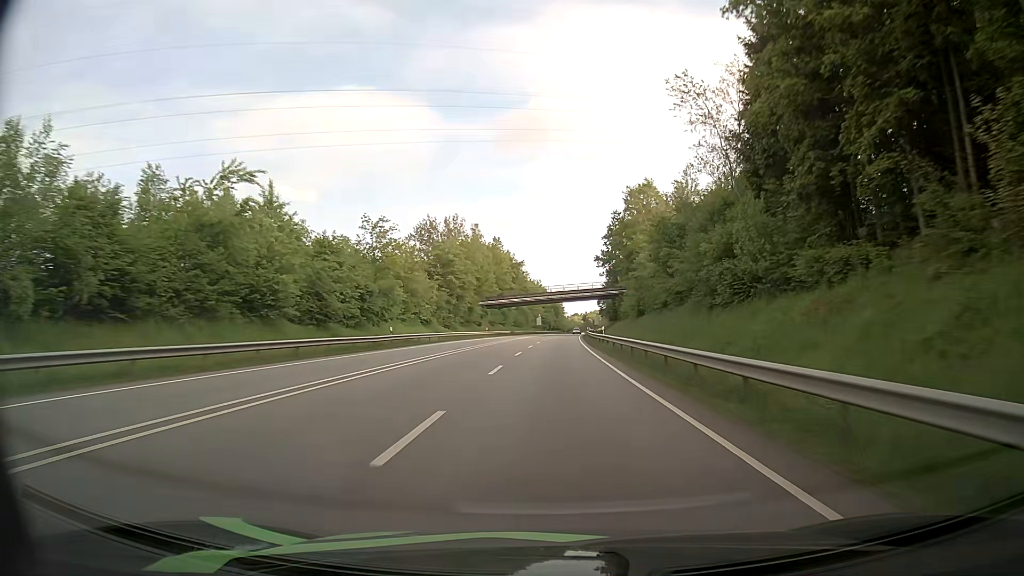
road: primary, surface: asphalt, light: Day
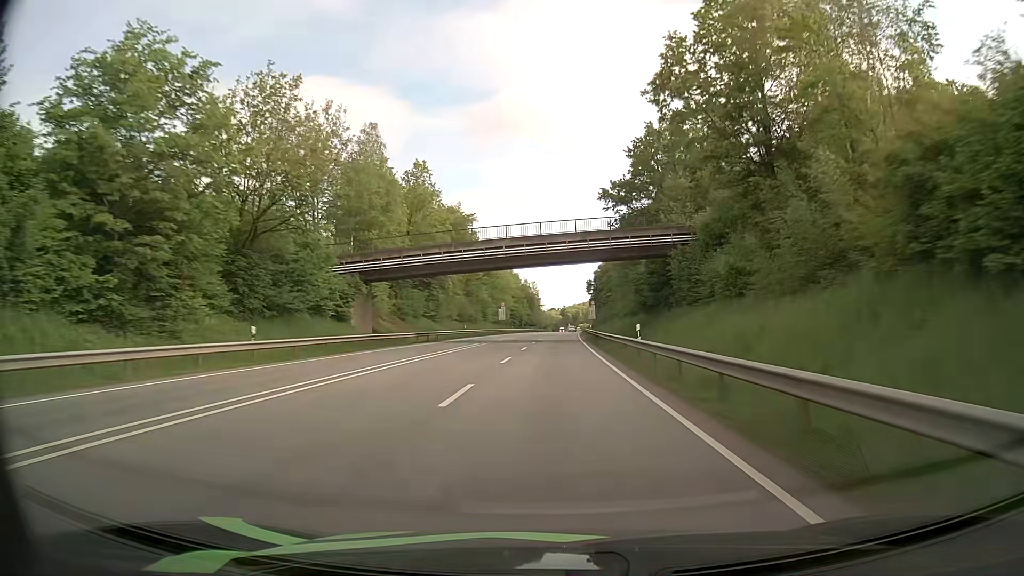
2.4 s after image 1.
(+1.4, +68.1) m; +2°
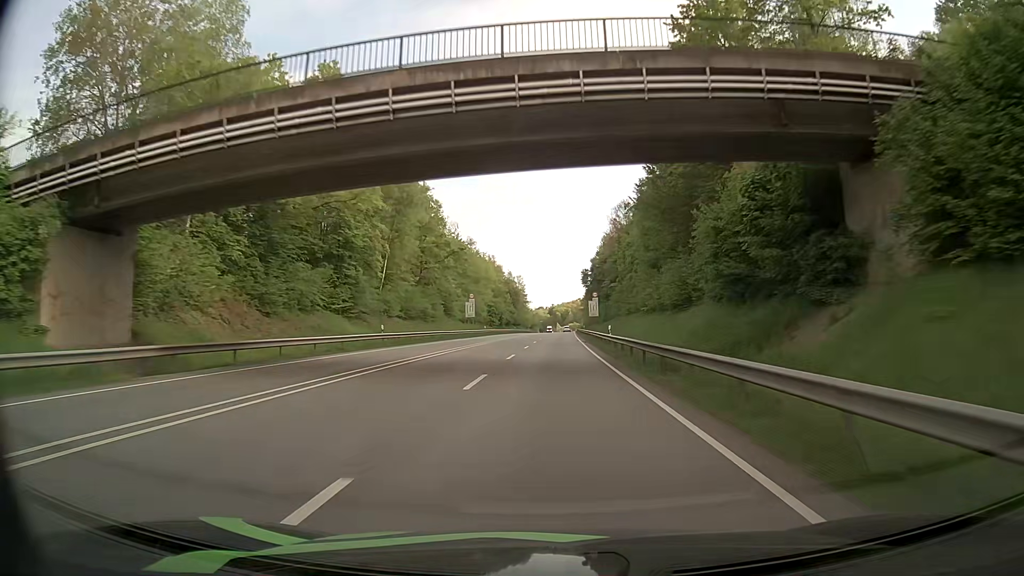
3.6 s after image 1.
(+0.2, +33.3) m; +1°
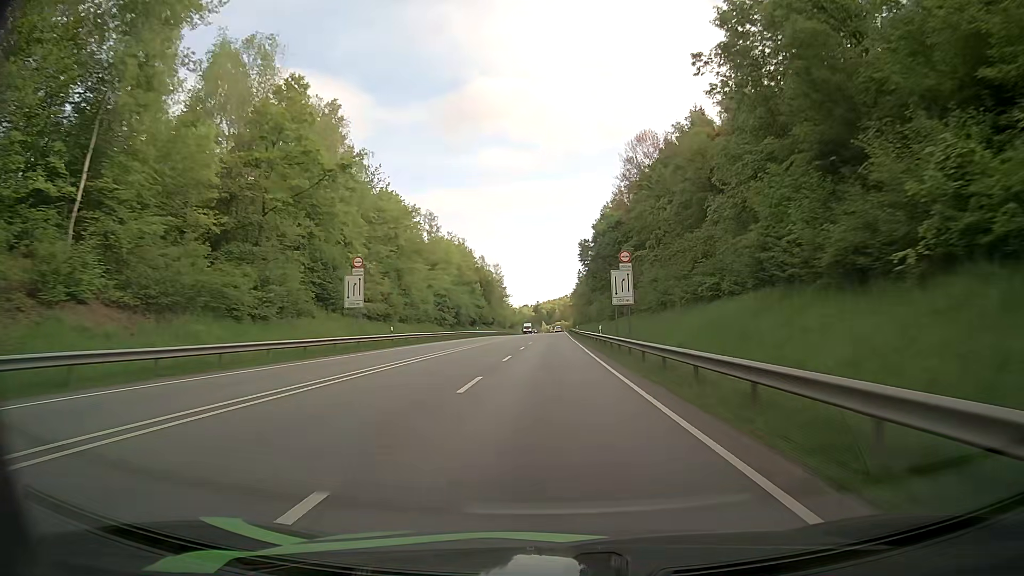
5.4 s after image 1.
(+0.5, +48.8) m; +1°
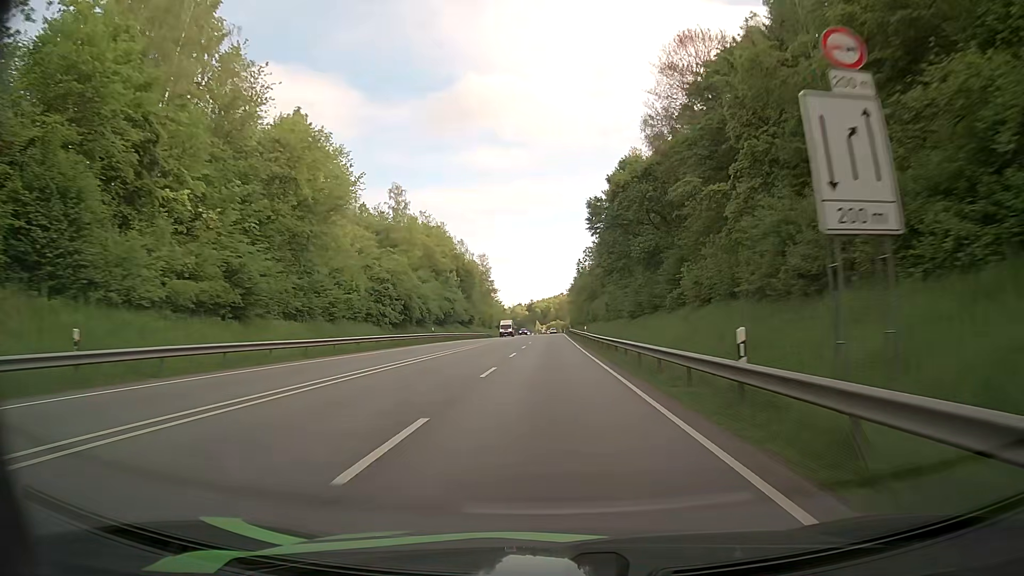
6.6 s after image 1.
(+0.2, +31.9) m; +1°
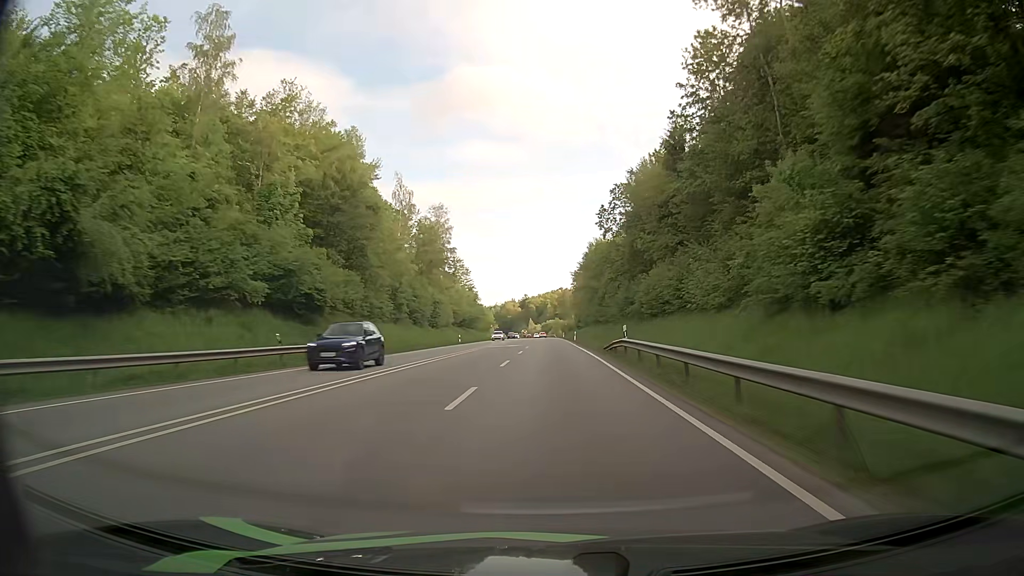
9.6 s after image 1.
(+0.1, +80.0) m; 0°
(0, +10) (0, +20) (0, +30) (0, +40) (0, +50) (0, +60) (0, +70) (0, +80) (0, +90) (0, +100) m
